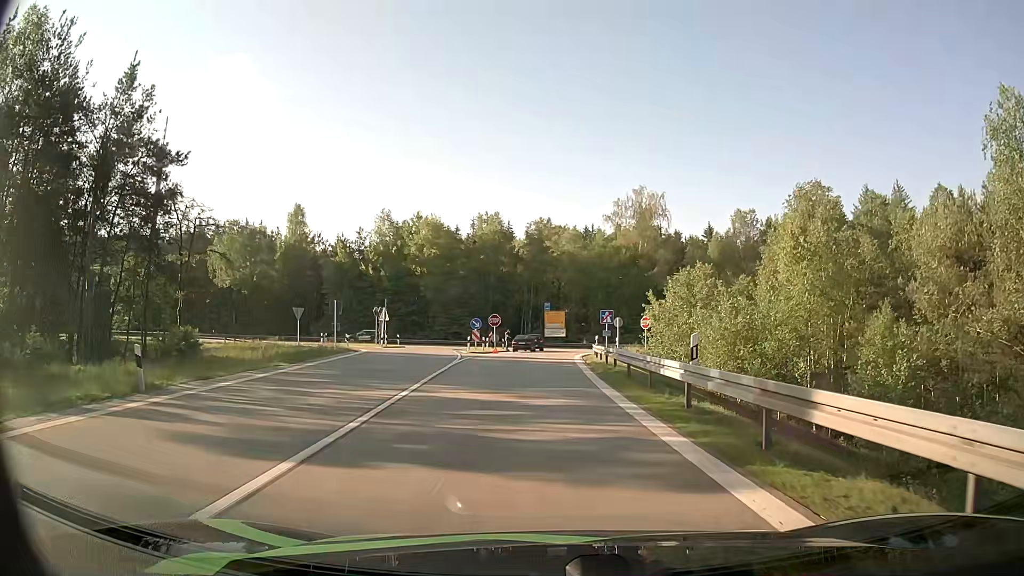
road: motorway_link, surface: asphalt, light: Day
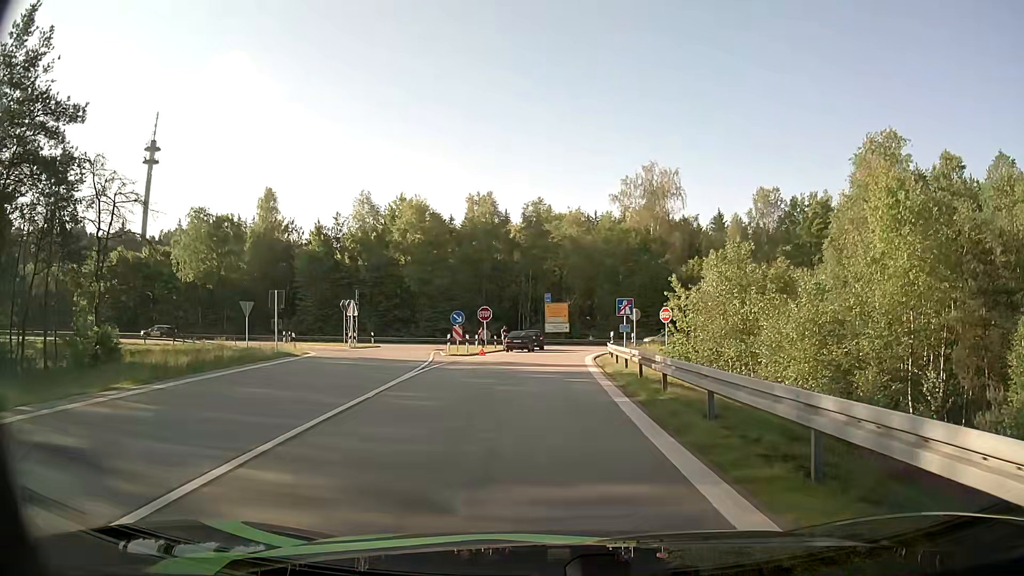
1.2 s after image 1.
(0.0, +9.8) m; 0°
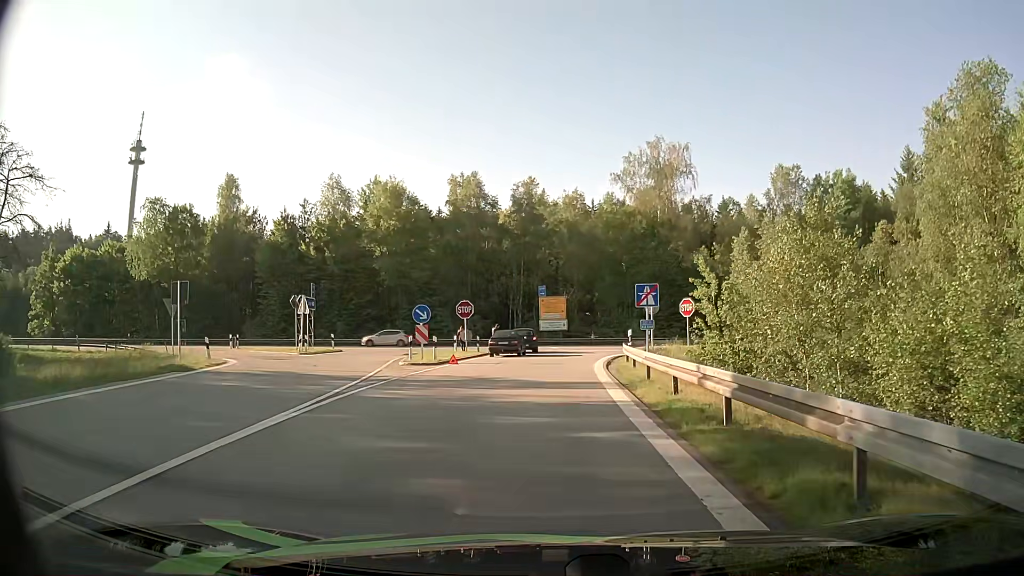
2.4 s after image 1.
(0.0, +9.2) m; 0°
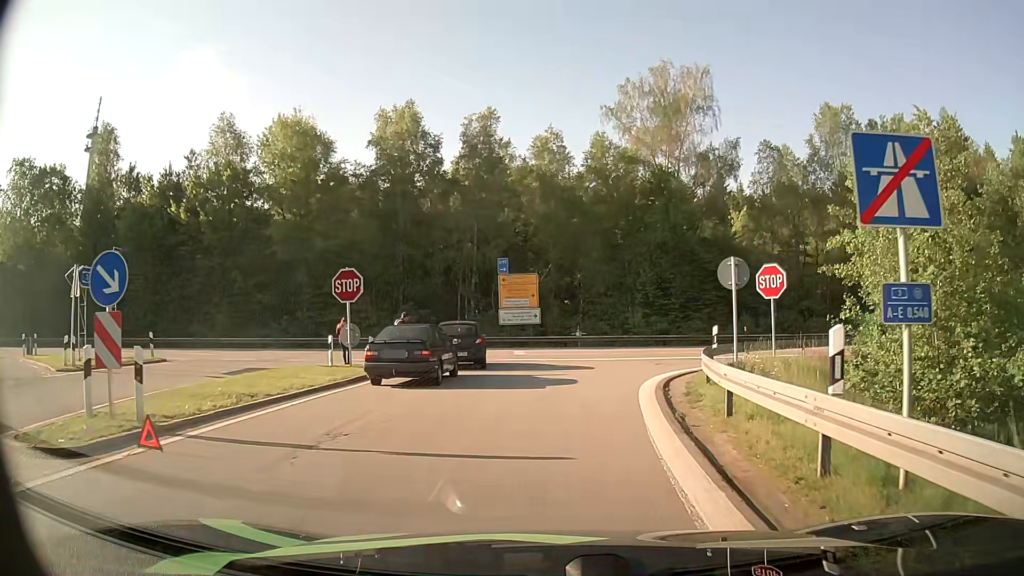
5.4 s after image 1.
(+0.4, +19.4) m; +2°
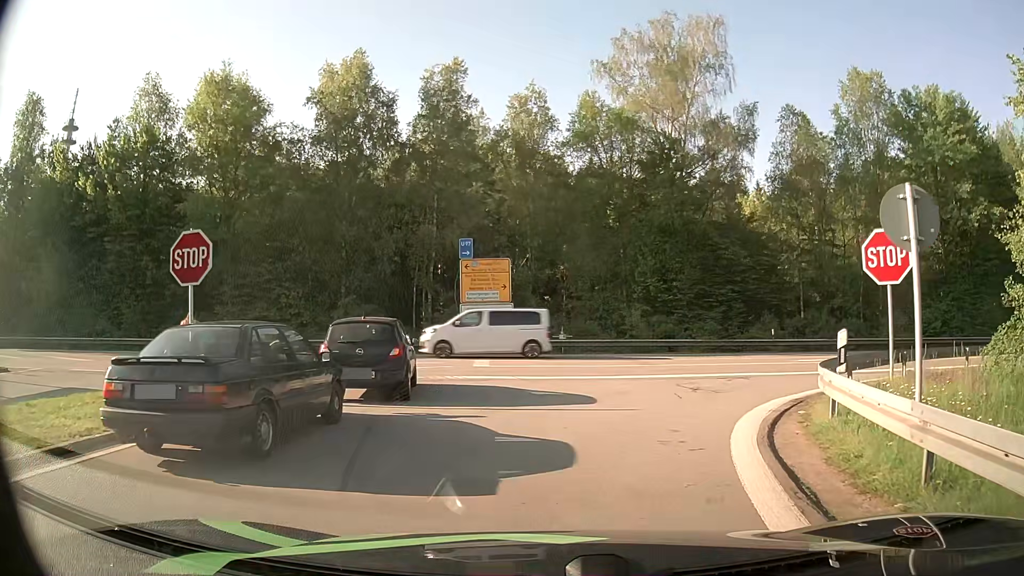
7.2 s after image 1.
(+0.2, +8.8) m; +2°
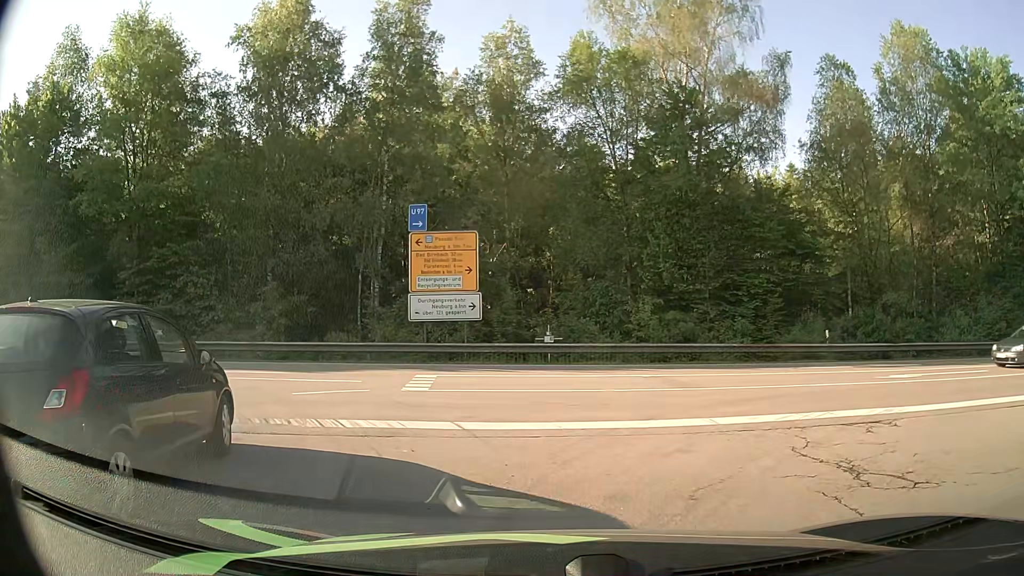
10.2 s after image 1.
(+0.2, +8.2) m; +2°
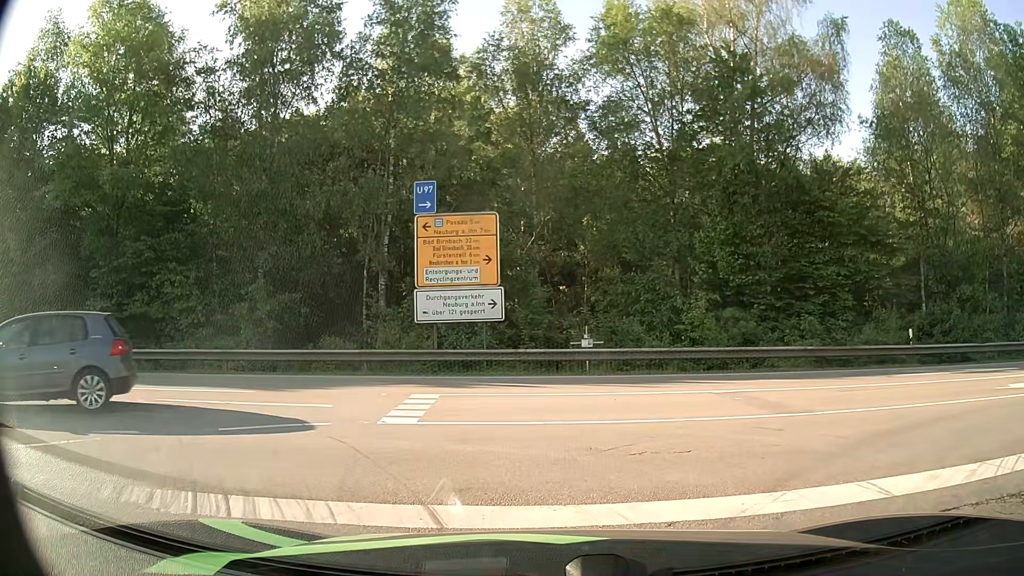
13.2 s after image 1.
(0.0, +4.0) m; -1°
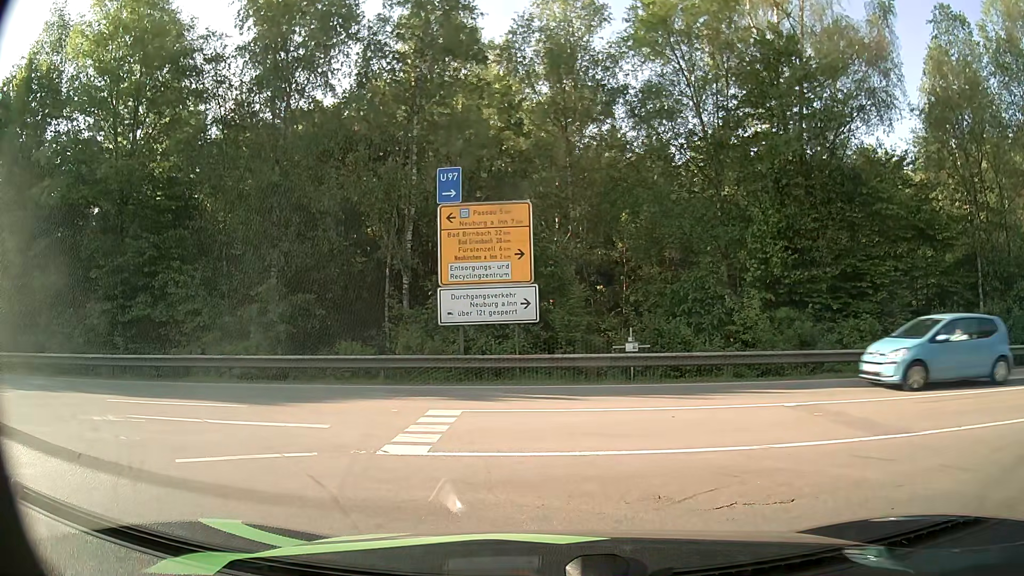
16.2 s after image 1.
(0.0, +2.0) m; 0°
